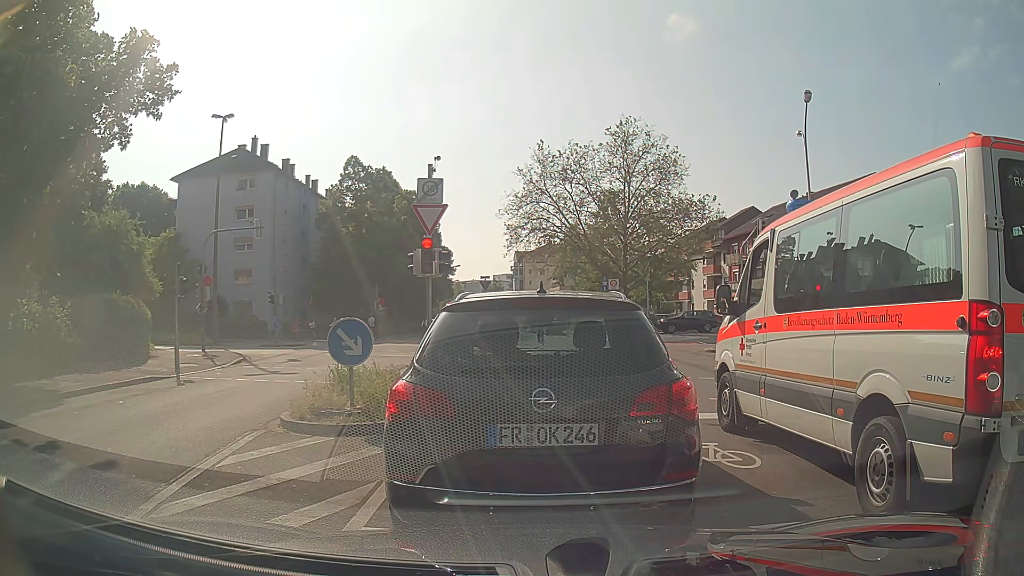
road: residential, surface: asphalt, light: Day
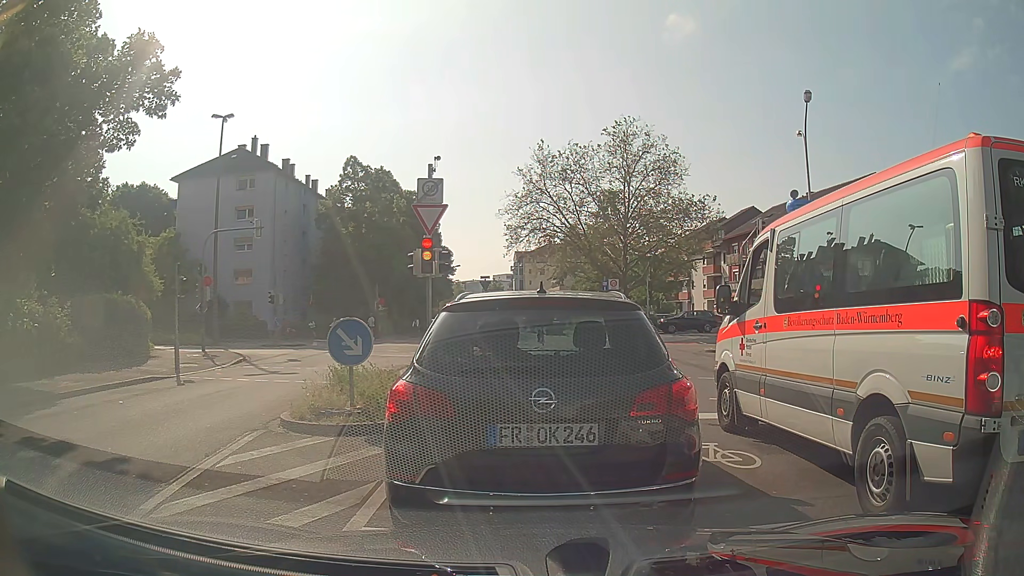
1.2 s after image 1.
(0.0, 0.0) m; 0°
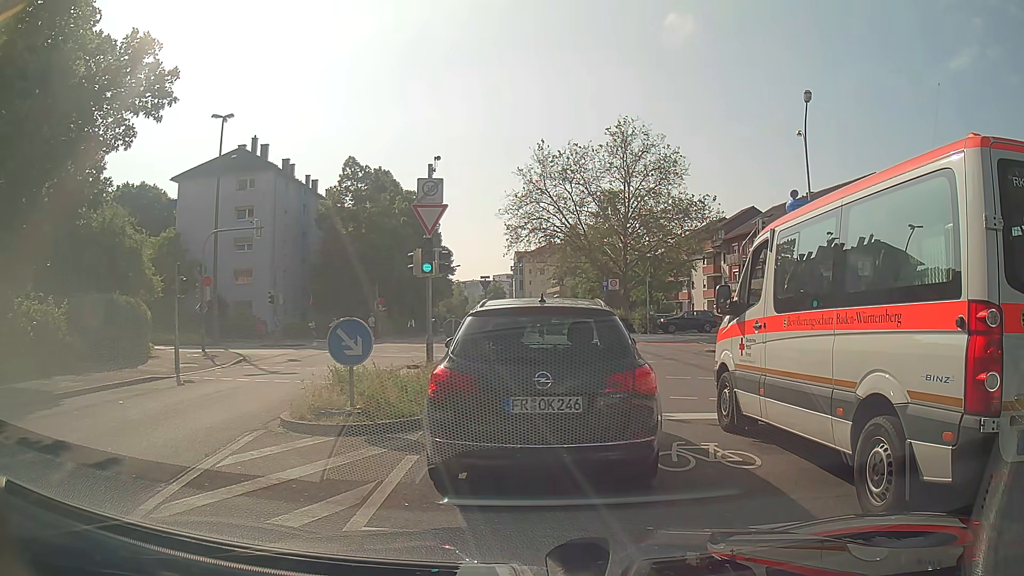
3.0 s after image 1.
(0.0, 0.0) m; 0°
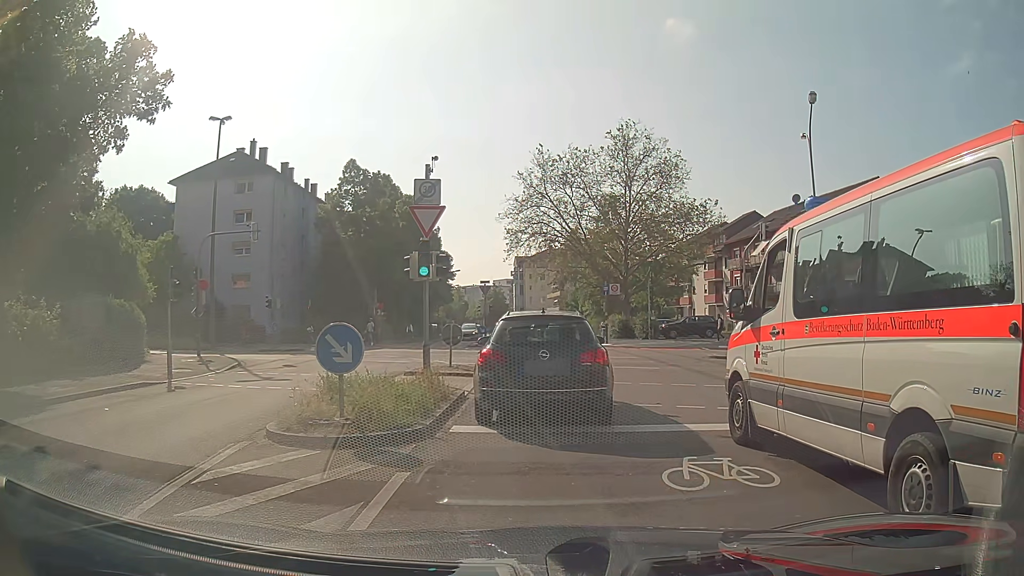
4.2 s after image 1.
(0.0, +0.5) m; 0°
